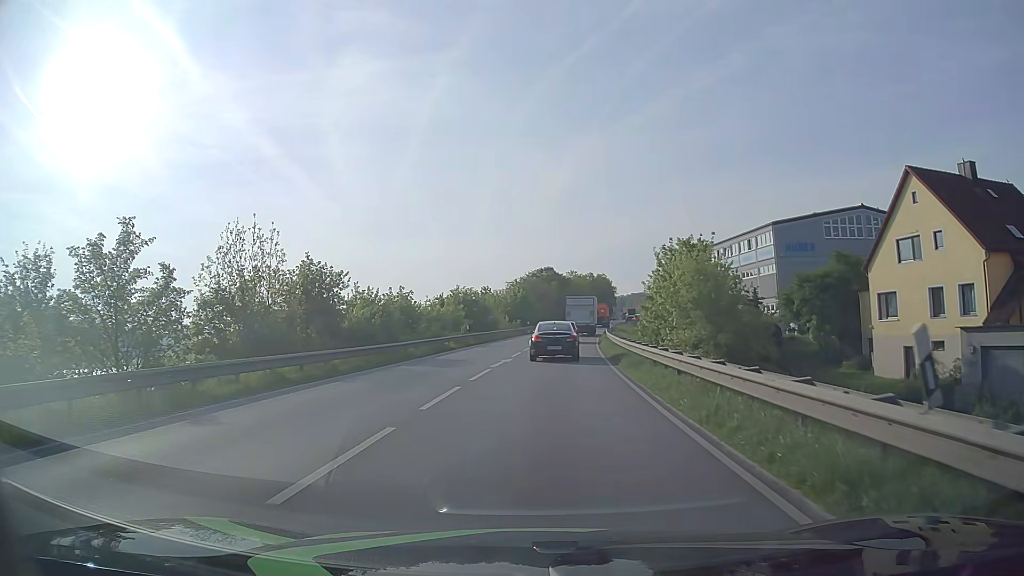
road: primary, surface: asphalt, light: Day
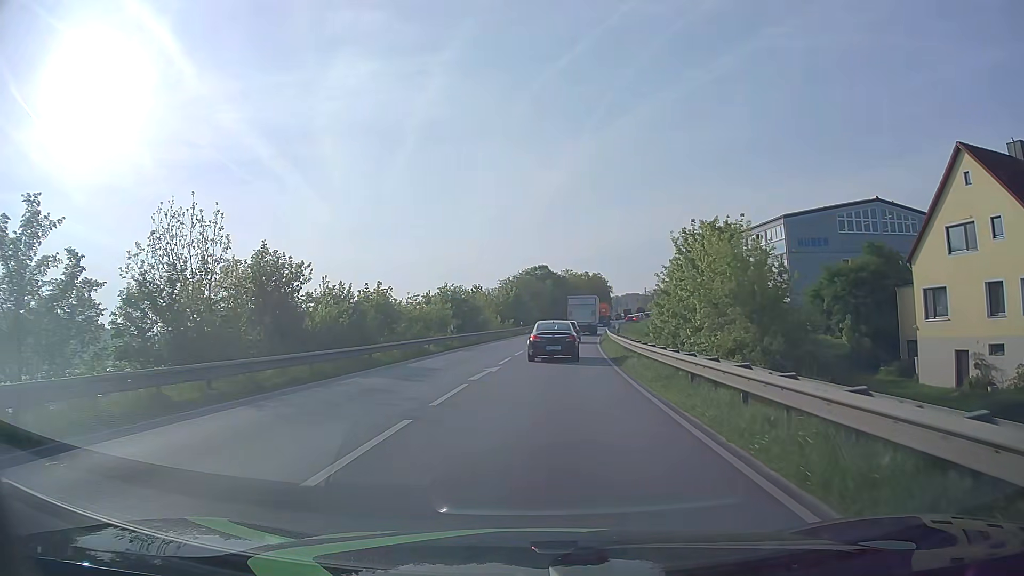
(0.0, +5.4) m; +1°
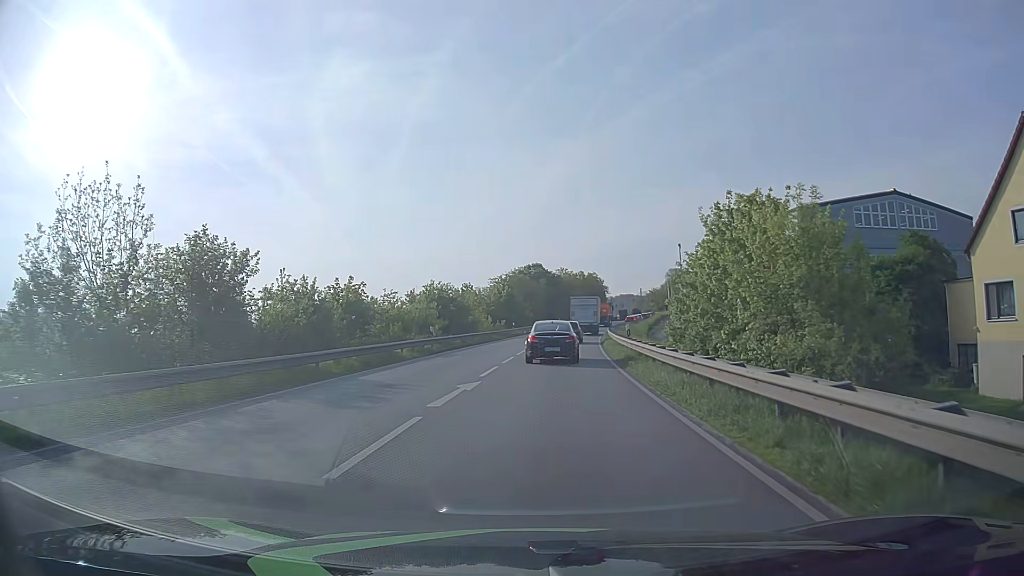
(0.0, +5.6) m; 0°
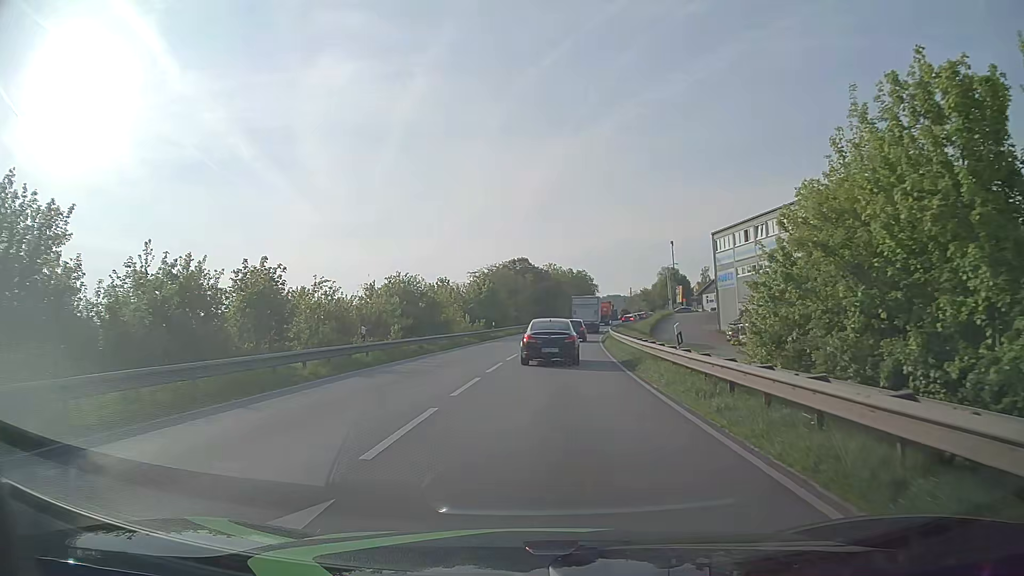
(+0.1, +11.2) m; +1°
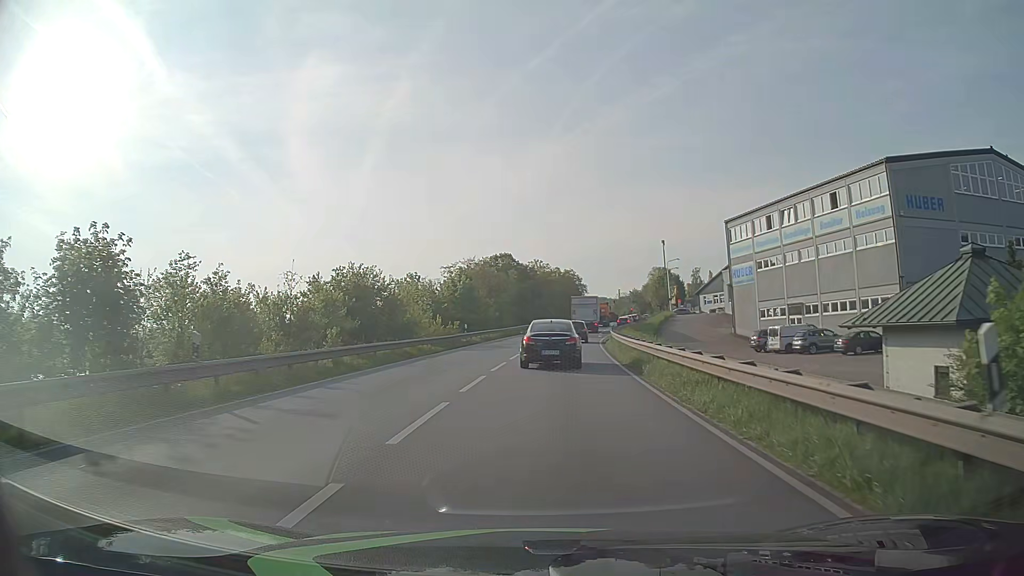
(+0.1, +11.0) m; +1°
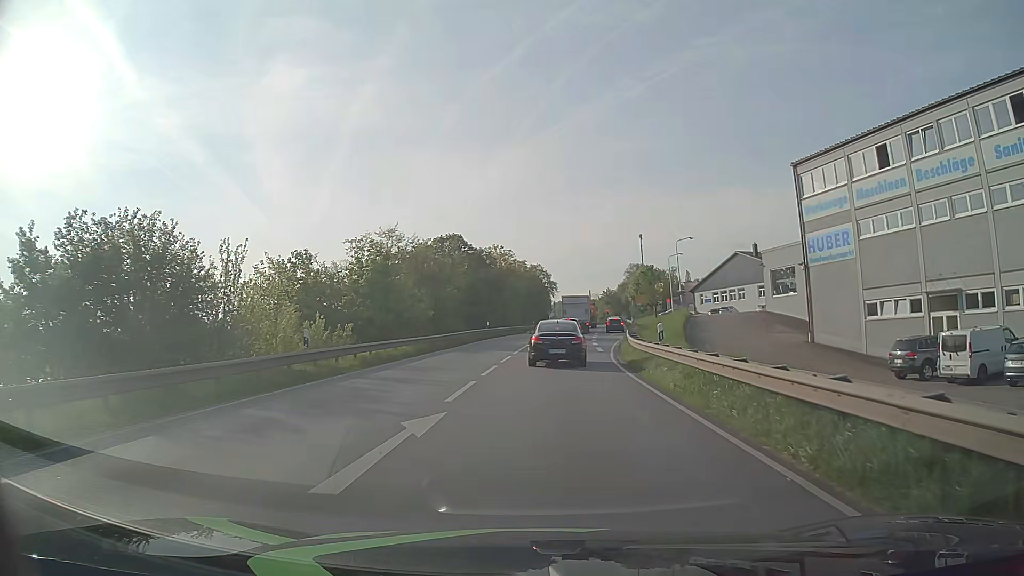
(+0.7, +25.6) m; +3°
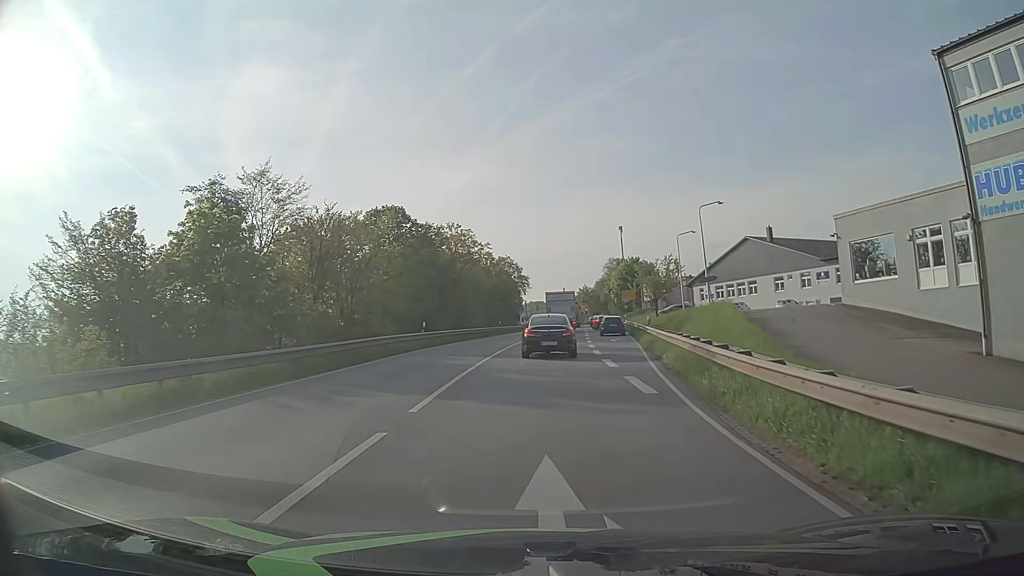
(+0.5, +19.6) m; +3°
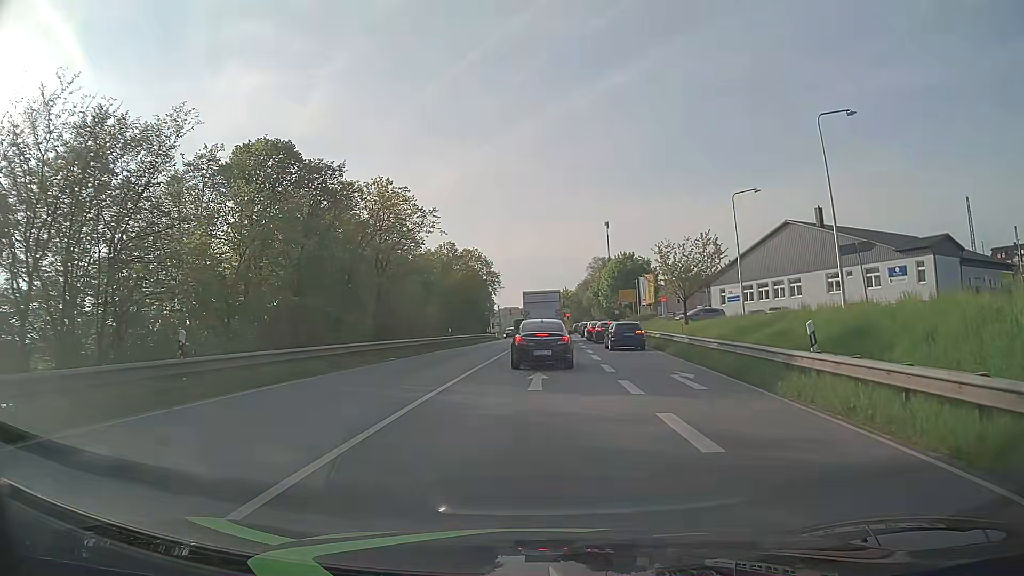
(+0.4, +23.3) m; +3°
